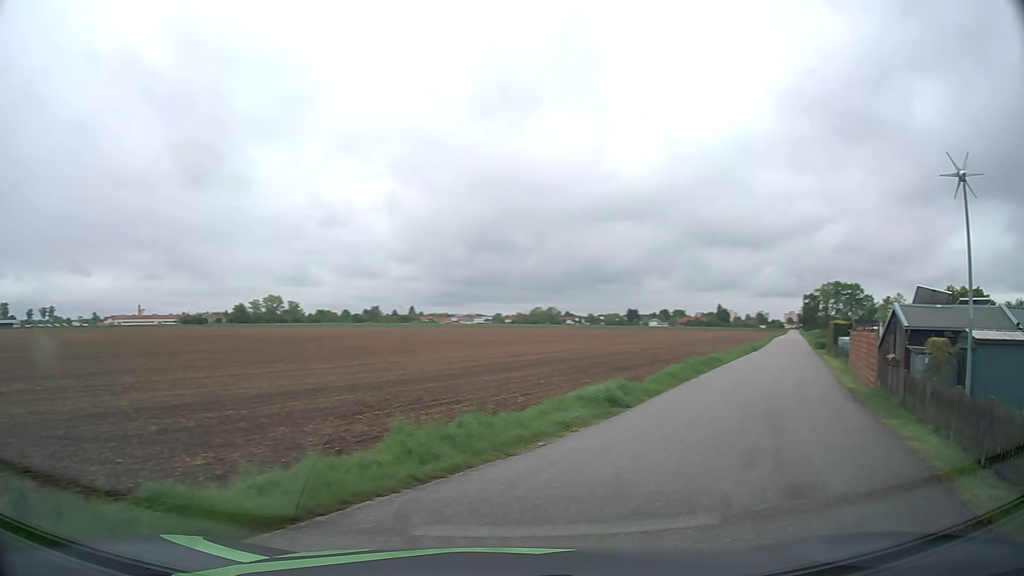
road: residential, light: Day
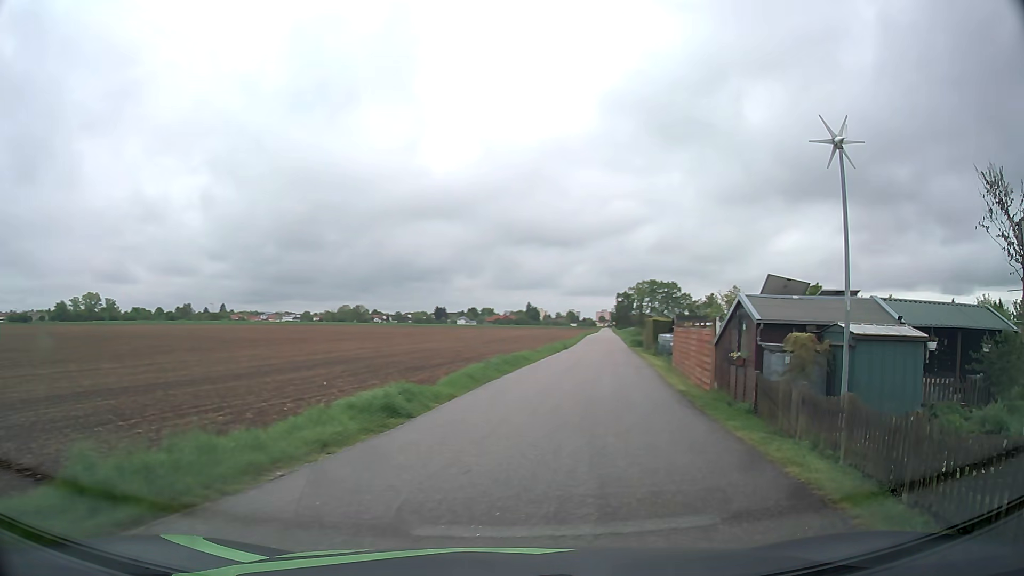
(+0.4, +2.6) m; +17°
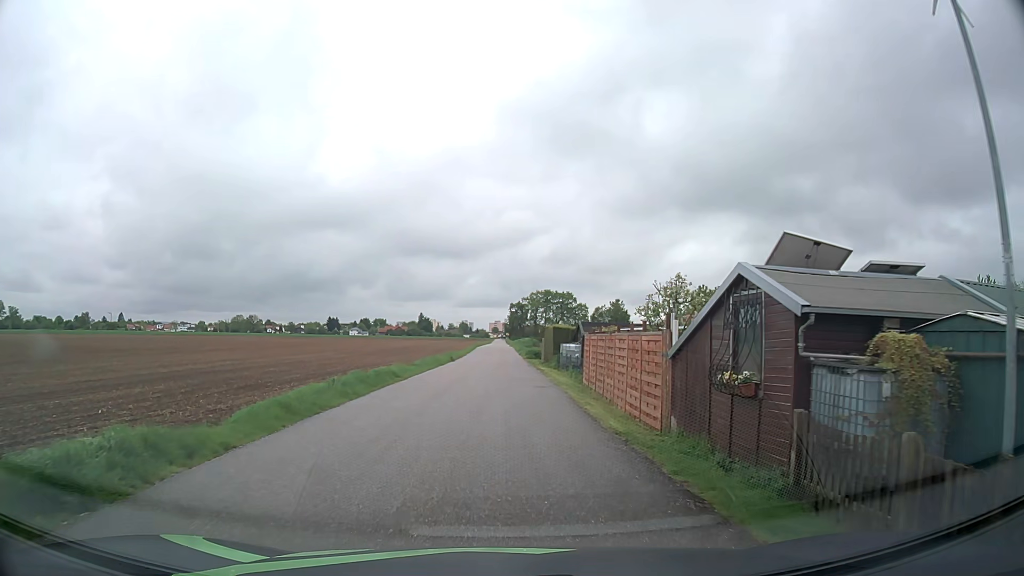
(+0.9, +6.8) m; +11°
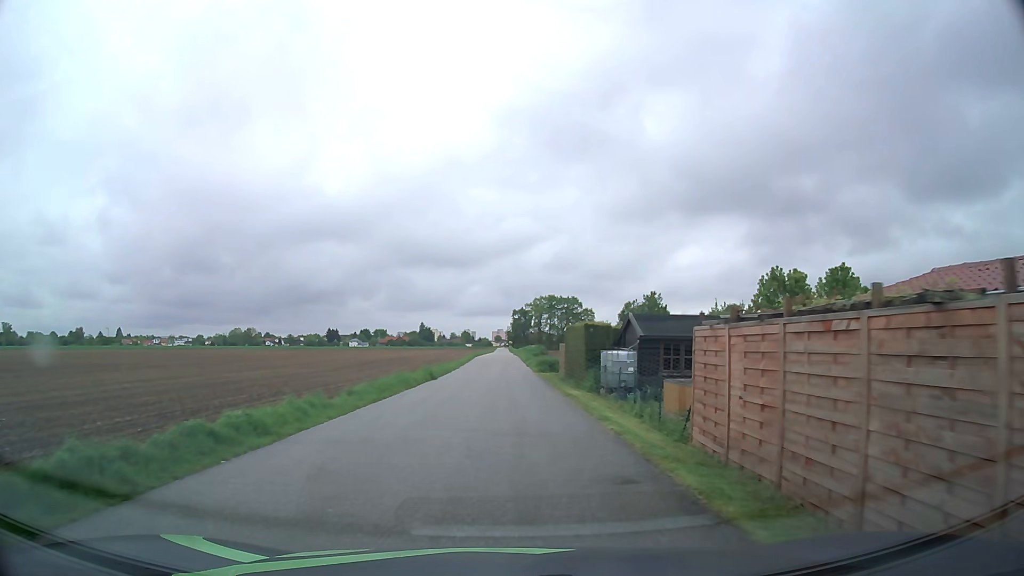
(-0.1, +14.1) m; -1°
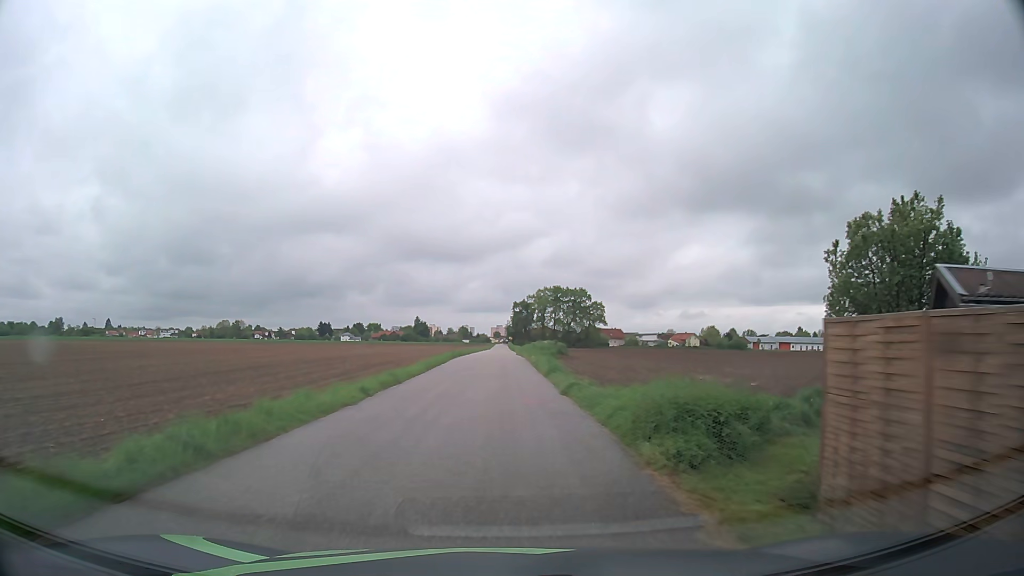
(0.0, +31.7) m; 0°
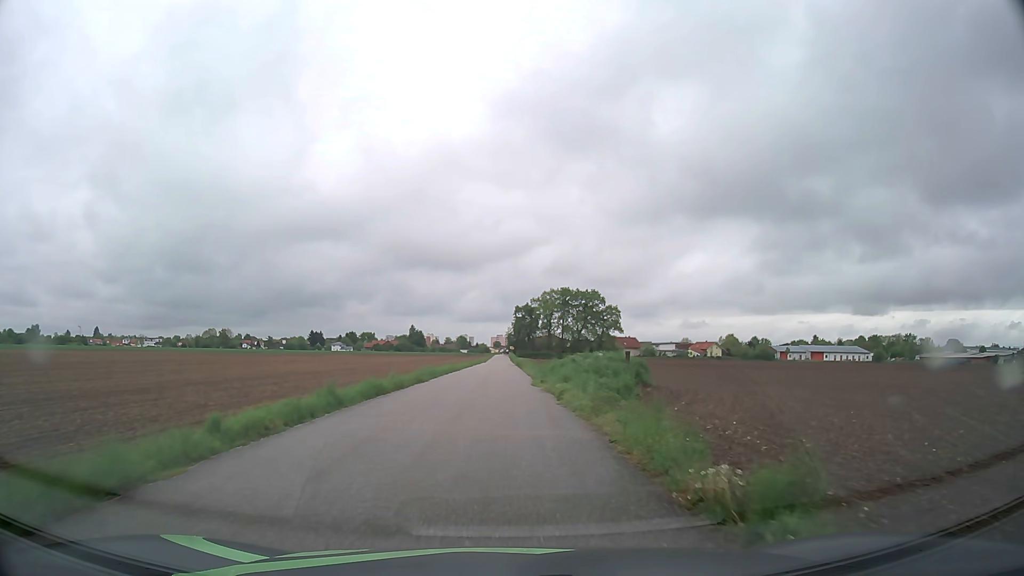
(-0.1, +35.4) m; 0°
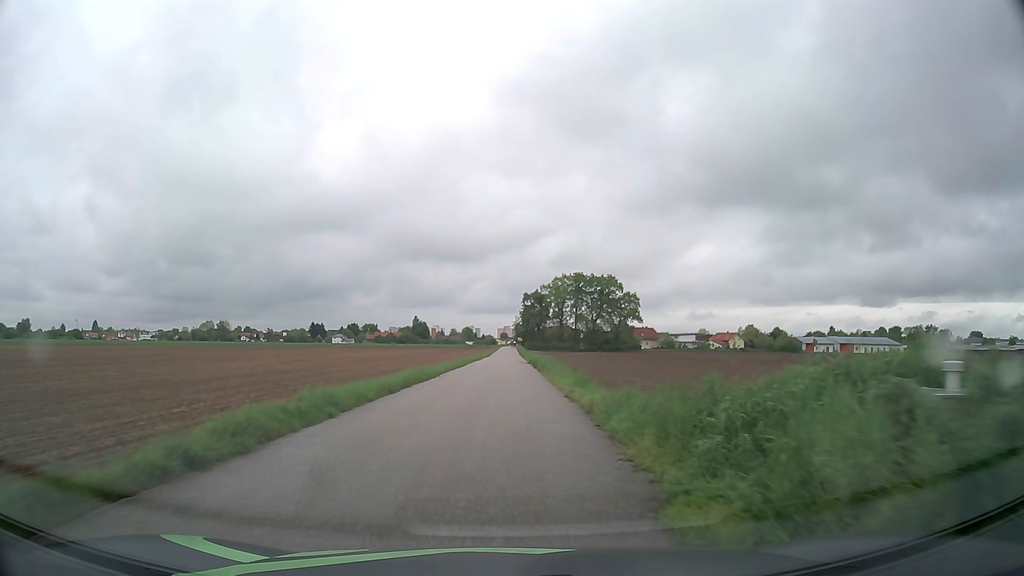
(-0.1, +21.5) m; -1°
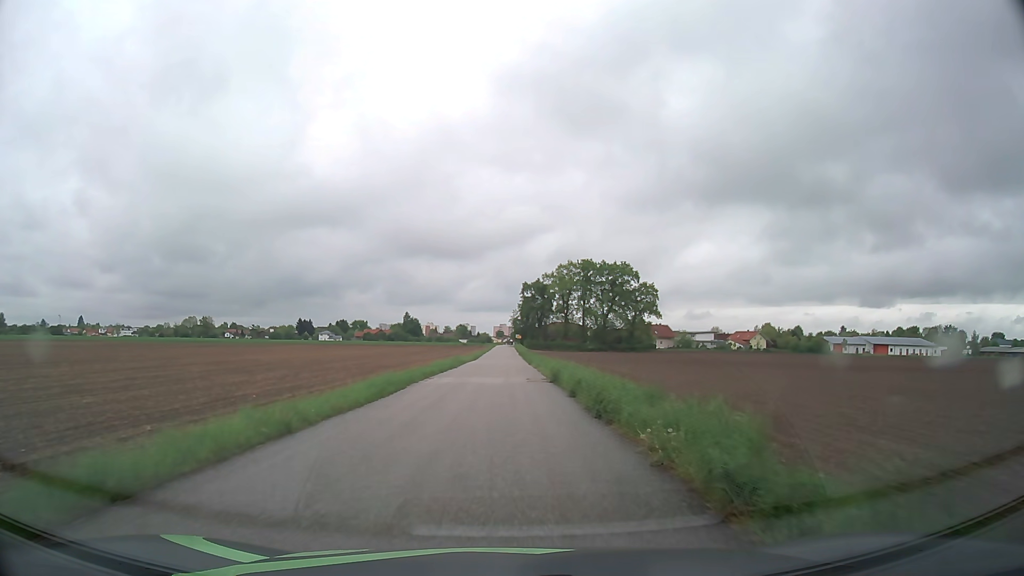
(+0.1, +30.0) m; 0°
(0, +10) (0, +20) (0, +30) (0, +40) (0, +50) (0, +60) (0, +70) (0, +80) (0, +90) (0, +100) m
